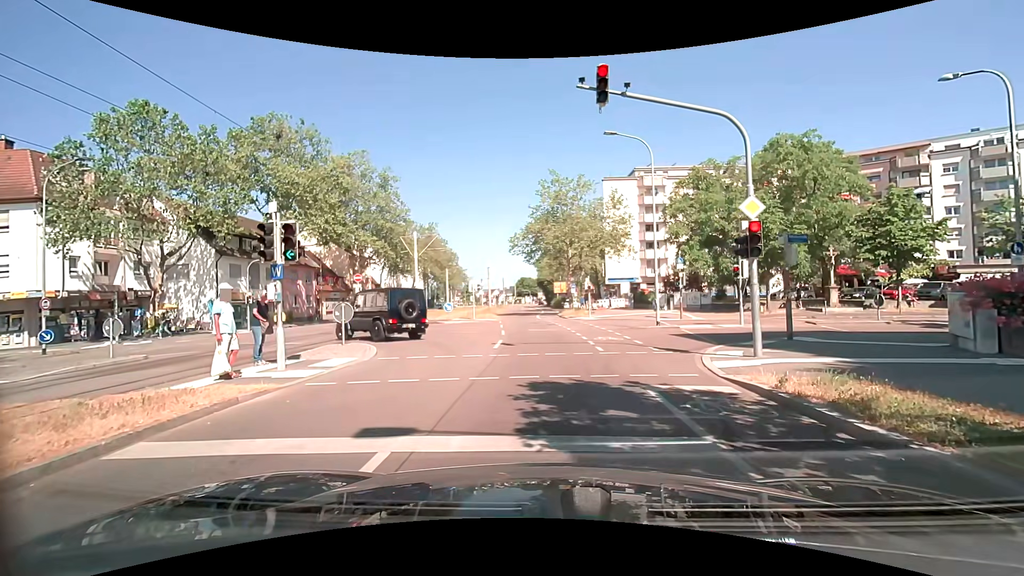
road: tertiary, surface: asphalt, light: Day
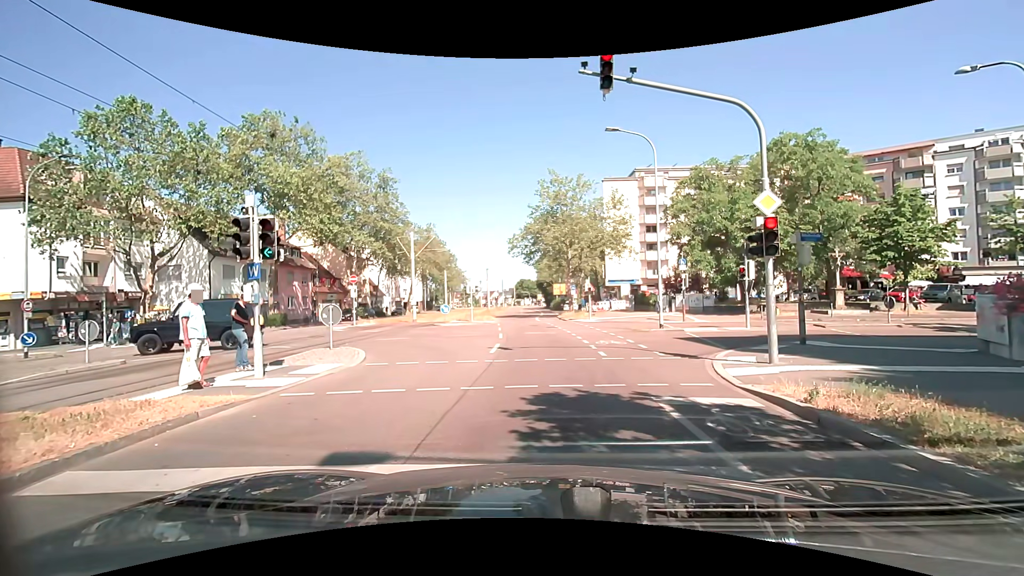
(0.0, +0.8) m; 0°
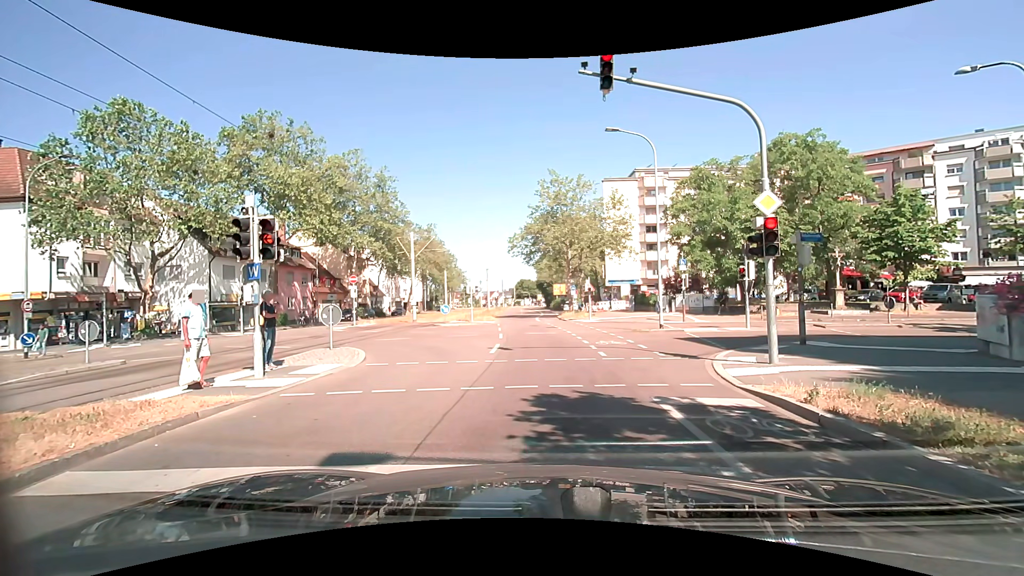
(0.0, +0.1) m; 0°
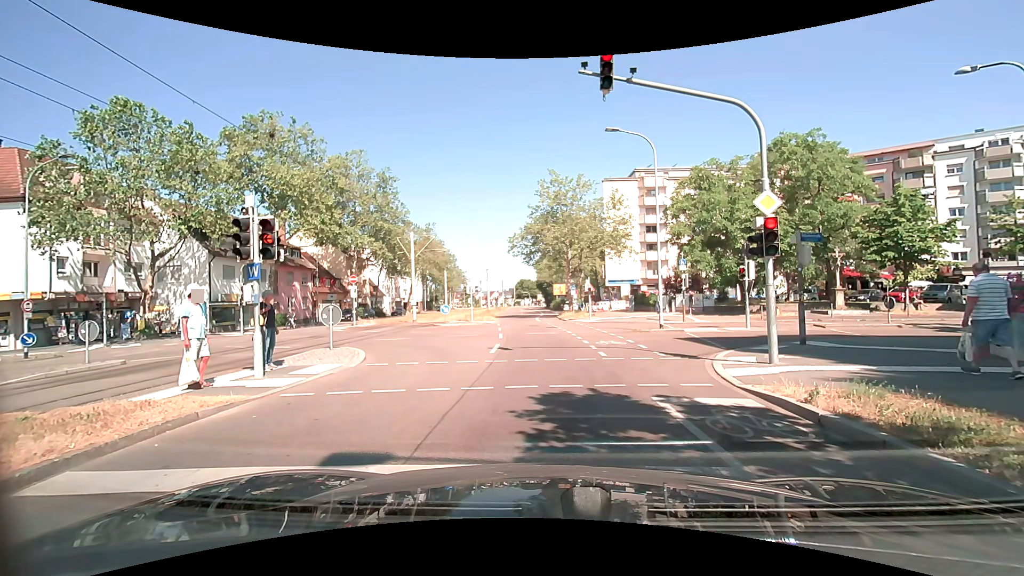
(0.0, 0.0) m; 0°
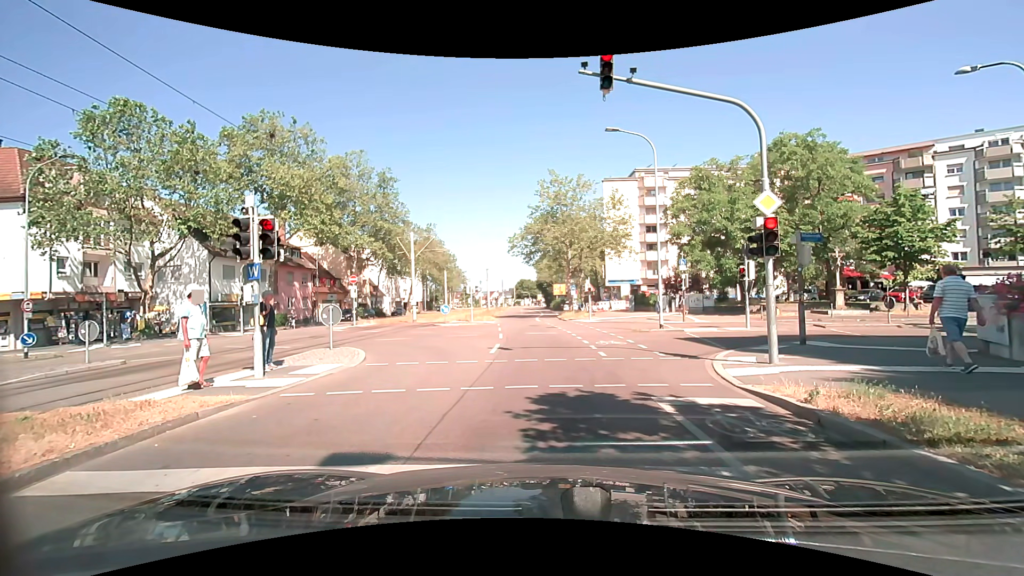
(0.0, 0.0) m; 0°
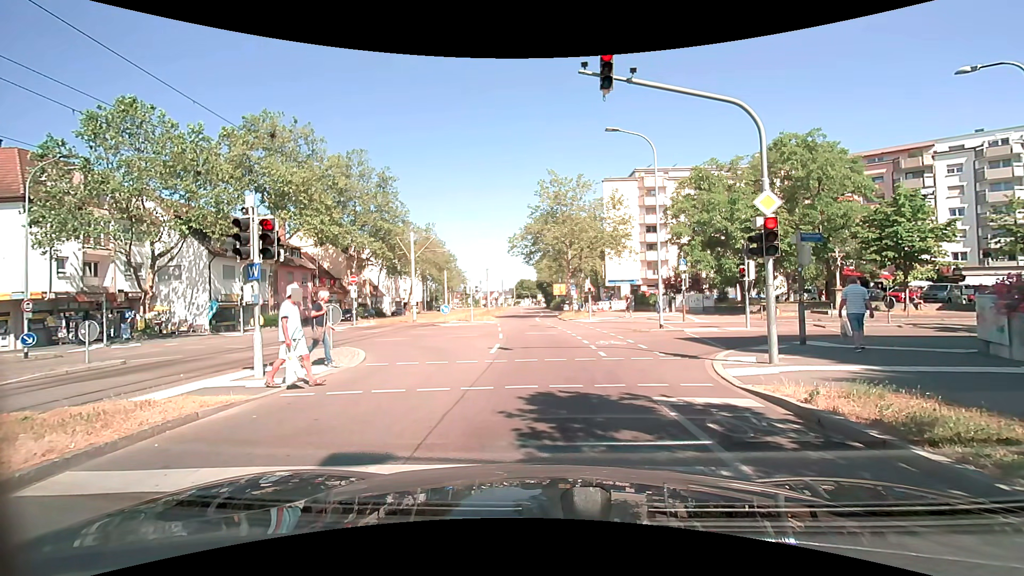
(0.0, 0.0) m; 0°
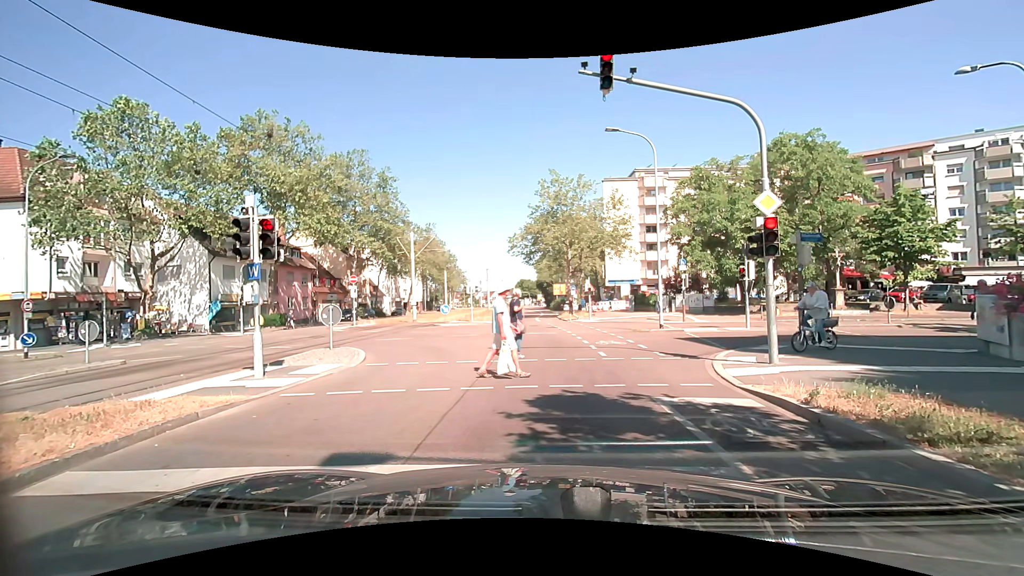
(0.0, 0.0) m; 0°
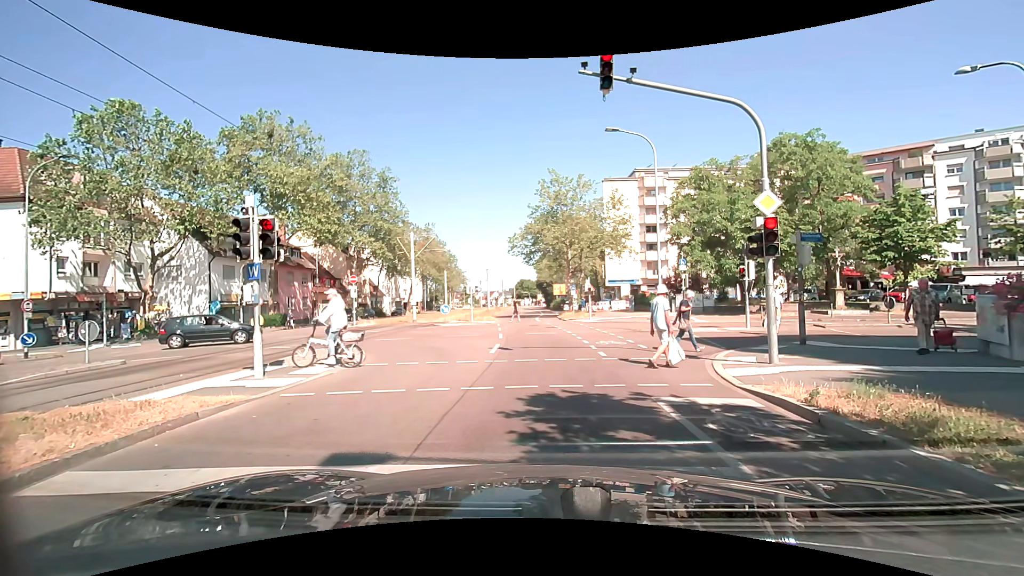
(0.0, 0.0) m; 0°
